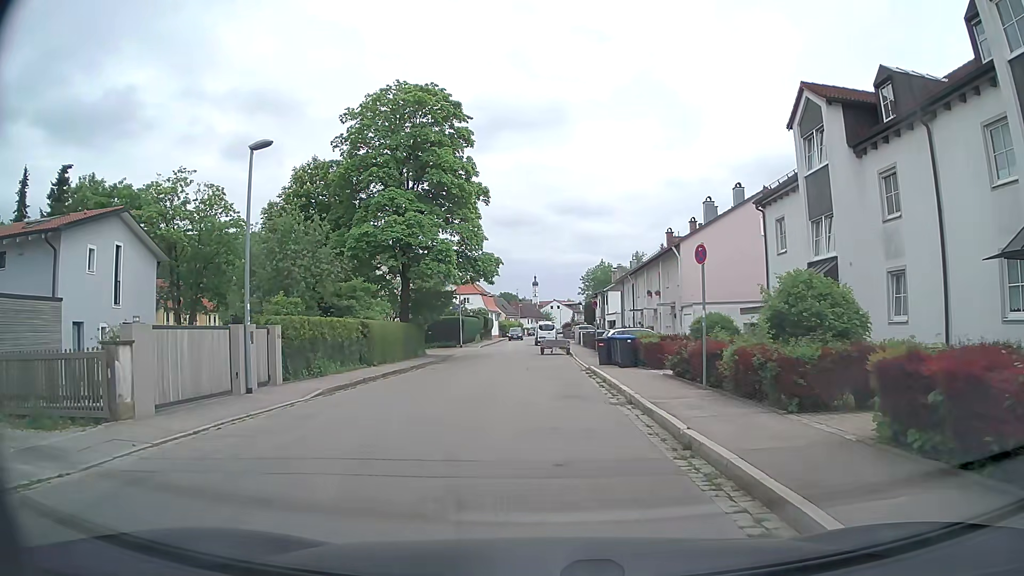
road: tertiary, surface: asphalt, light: Day
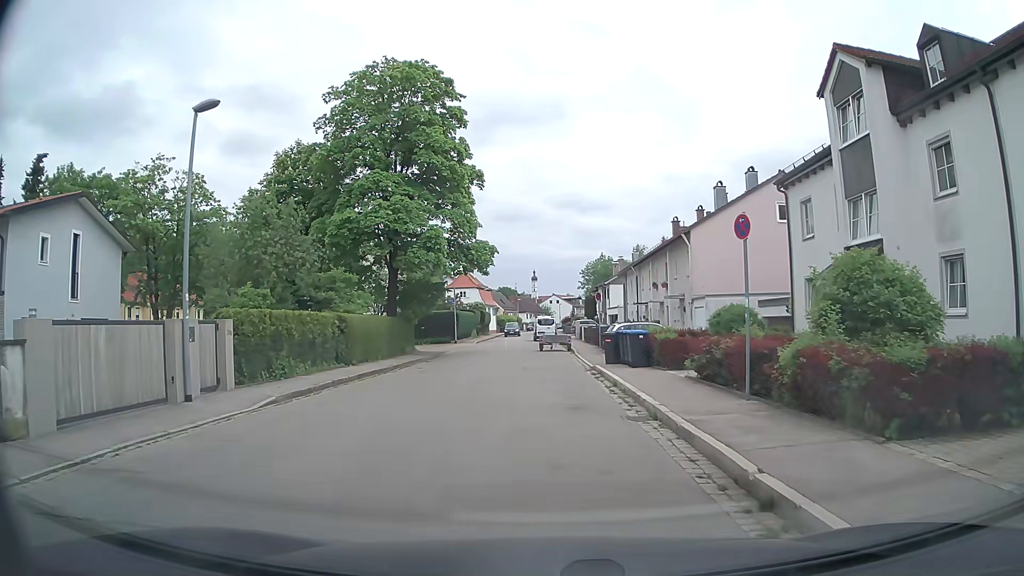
(-0.1, +3.0) m; -1°
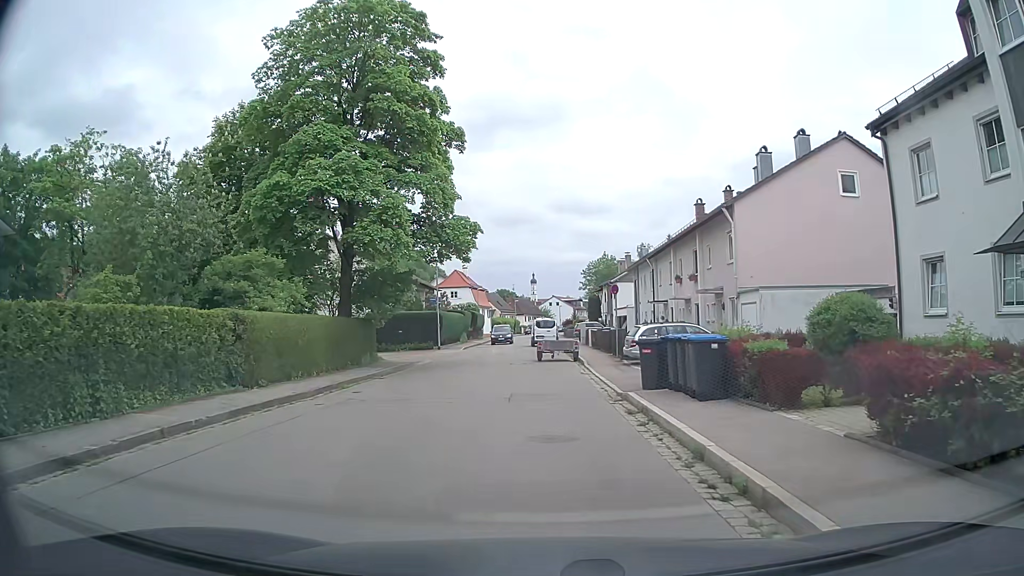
(0.0, +8.5) m; -1°
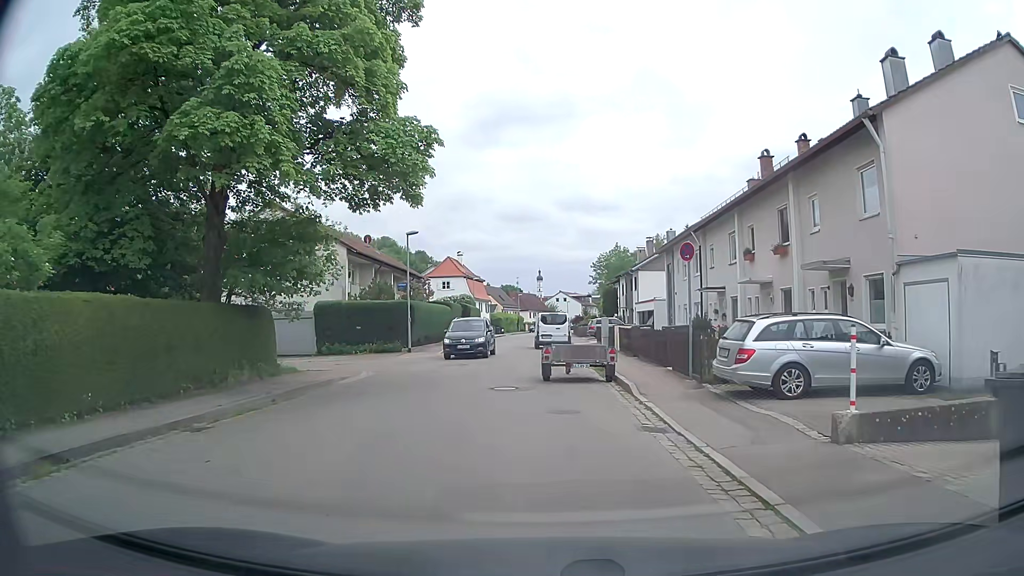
(0.0, +12.1) m; 0°
(0, +10) (-2, +20) (-2, +30) (-2, +40) (-2, +50) (-2, +60) (-2, +70) (-2, +80) (-2, +90) (+1, +99) m
